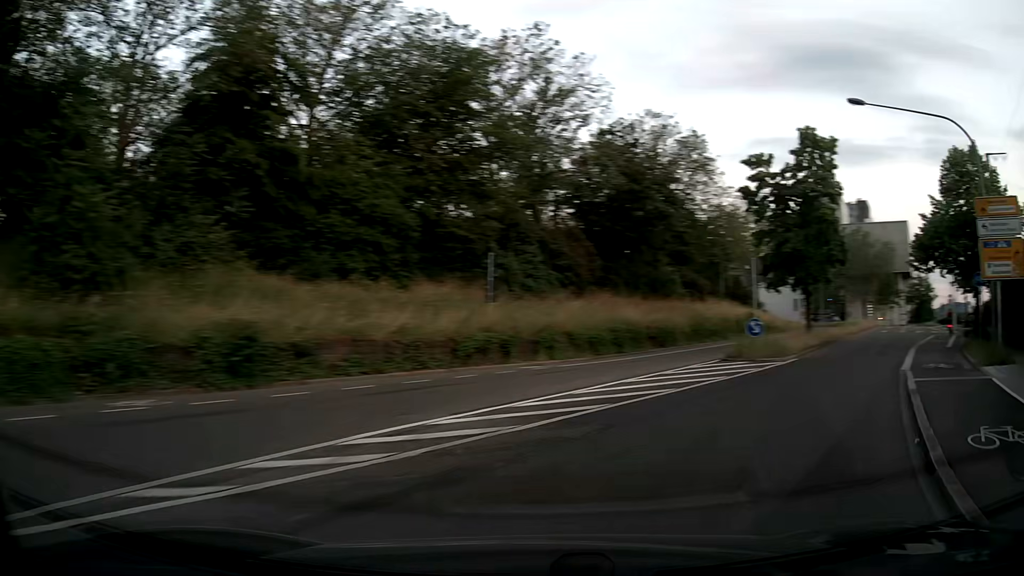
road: secondary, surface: asphalt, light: Day
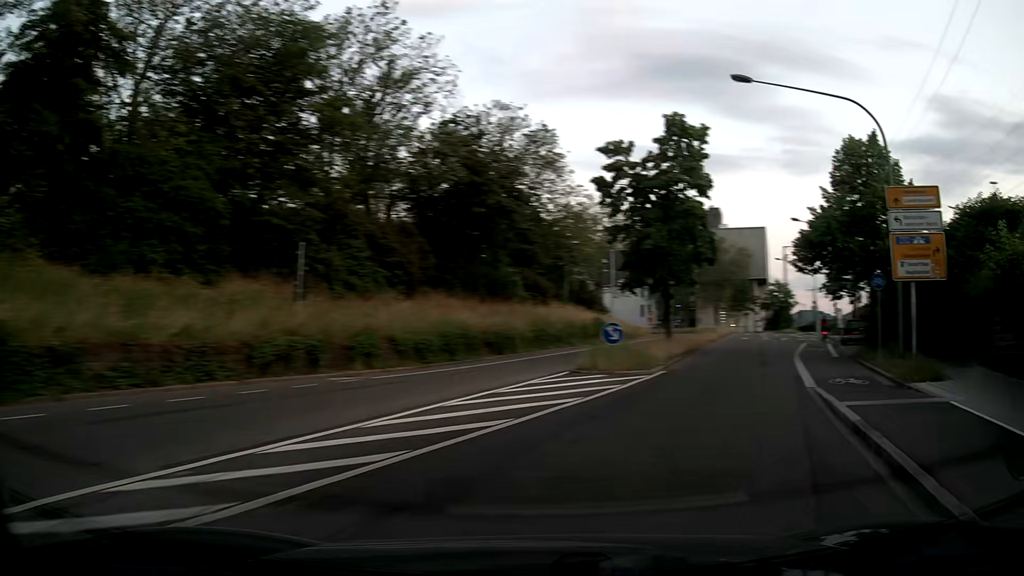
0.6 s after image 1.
(+0.5, +3.9) m; +13°
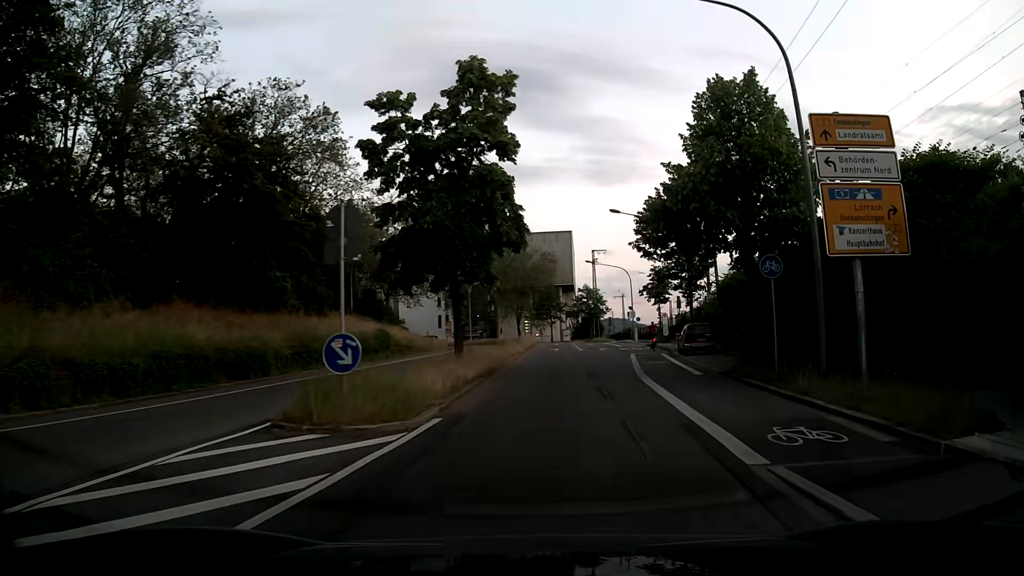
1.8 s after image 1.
(+1.7, +8.2) m; +19°
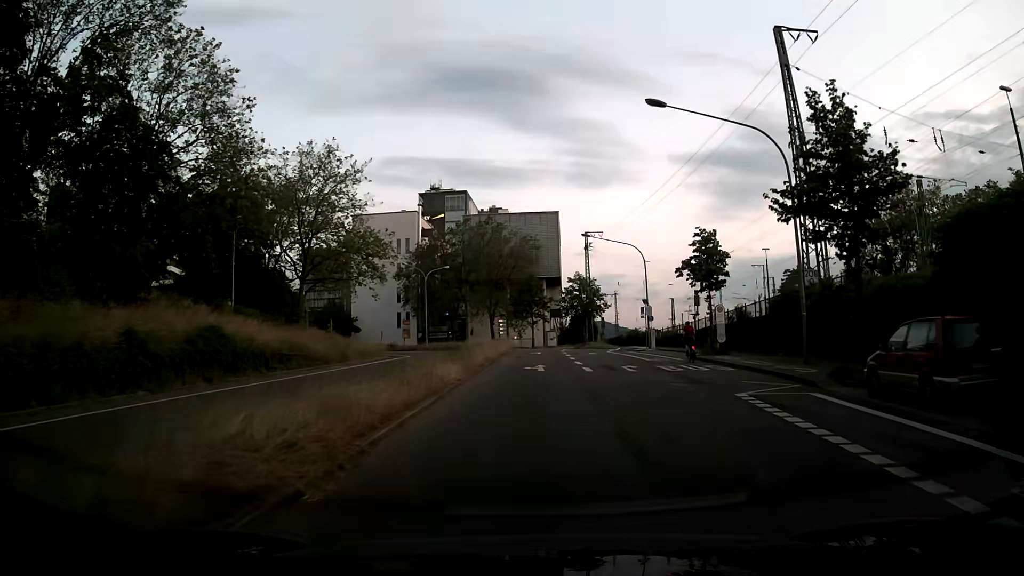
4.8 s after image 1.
(+0.5, +24.7) m; +1°
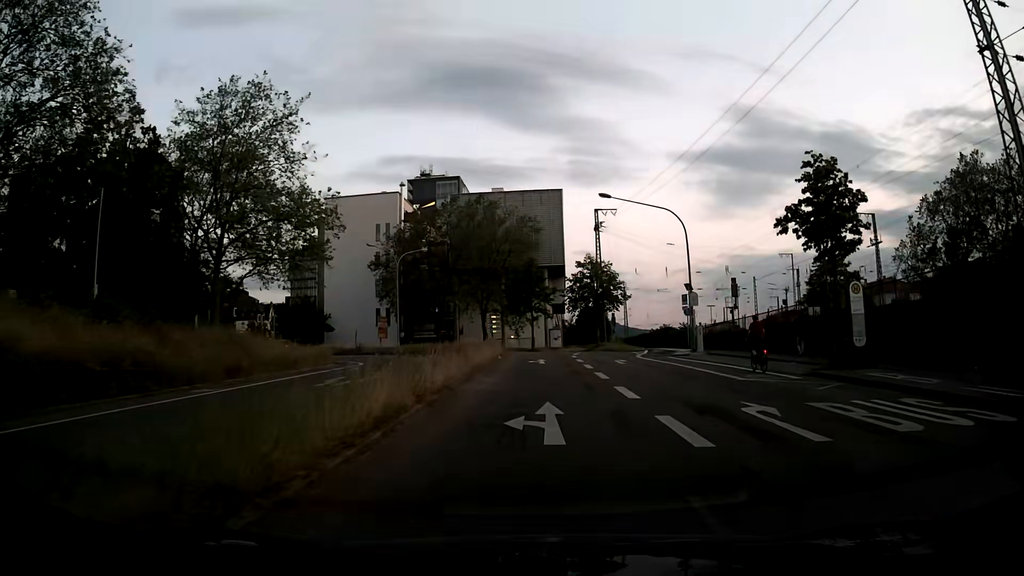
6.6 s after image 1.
(0.0, +16.5) m; 0°
